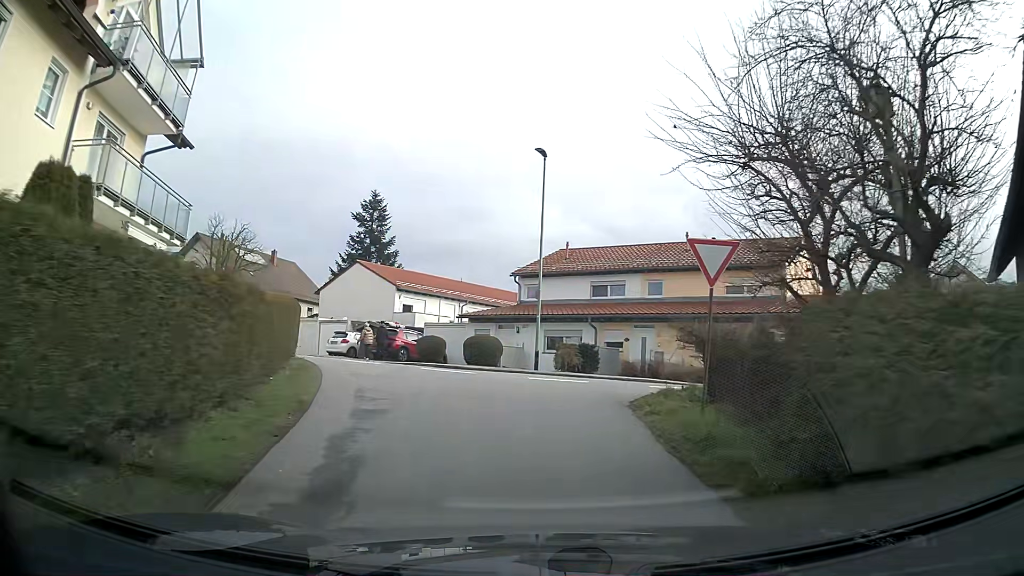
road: residential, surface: asphalt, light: Day
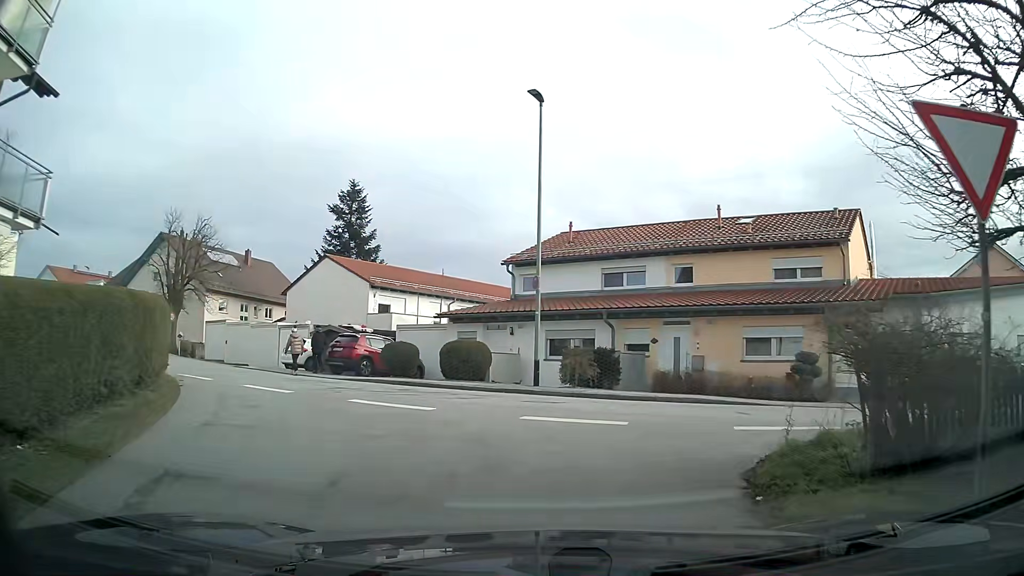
(0.0, +6.5) m; +1°
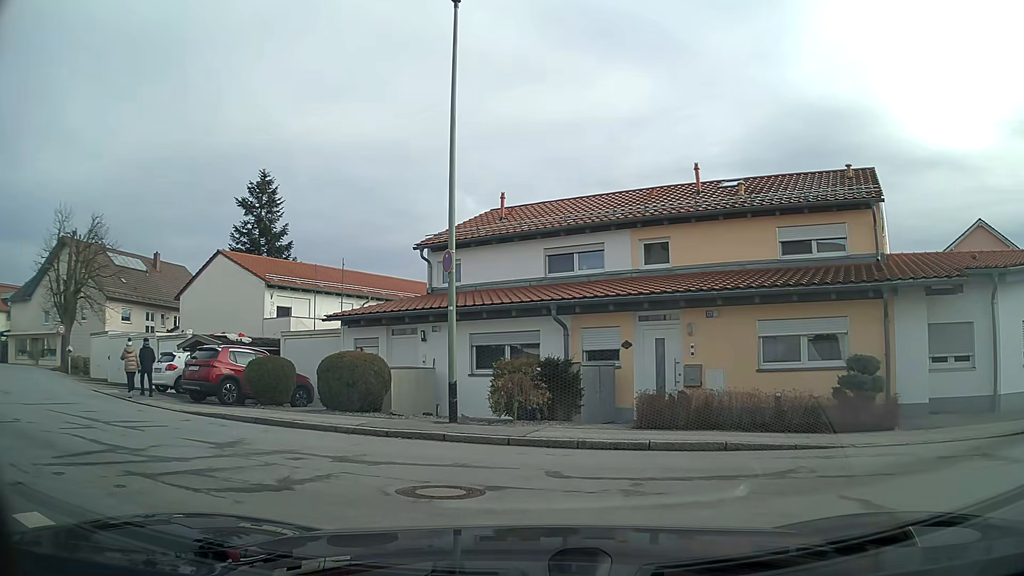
(+0.2, +6.1) m; +3°
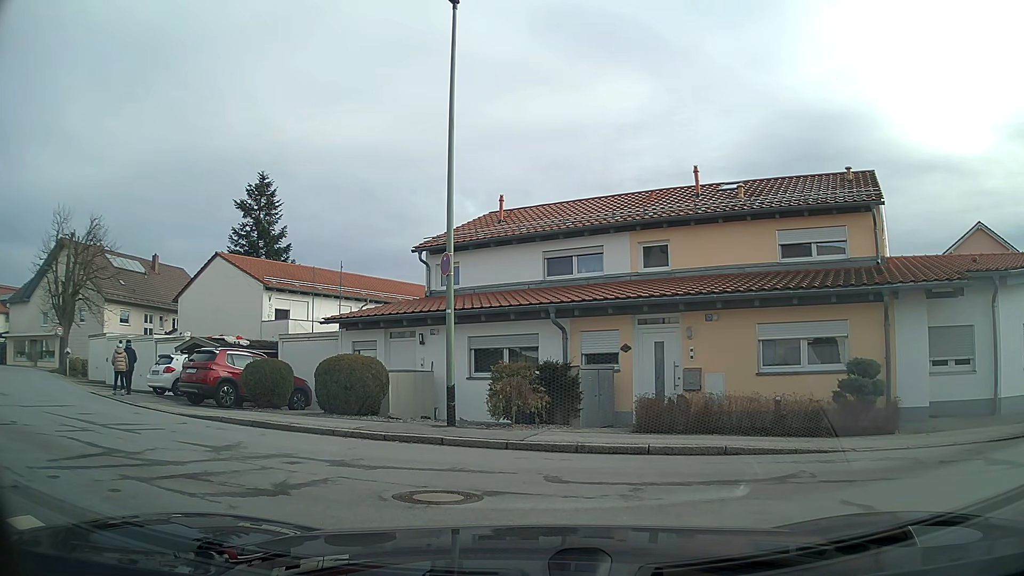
(0.0, +0.2) m; 0°
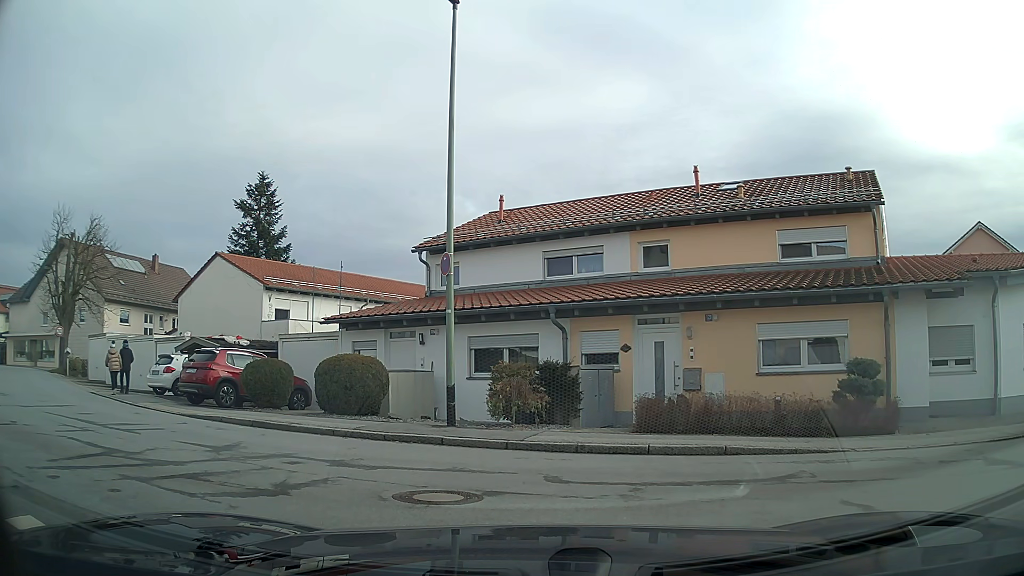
(0.0, 0.0) m; 0°
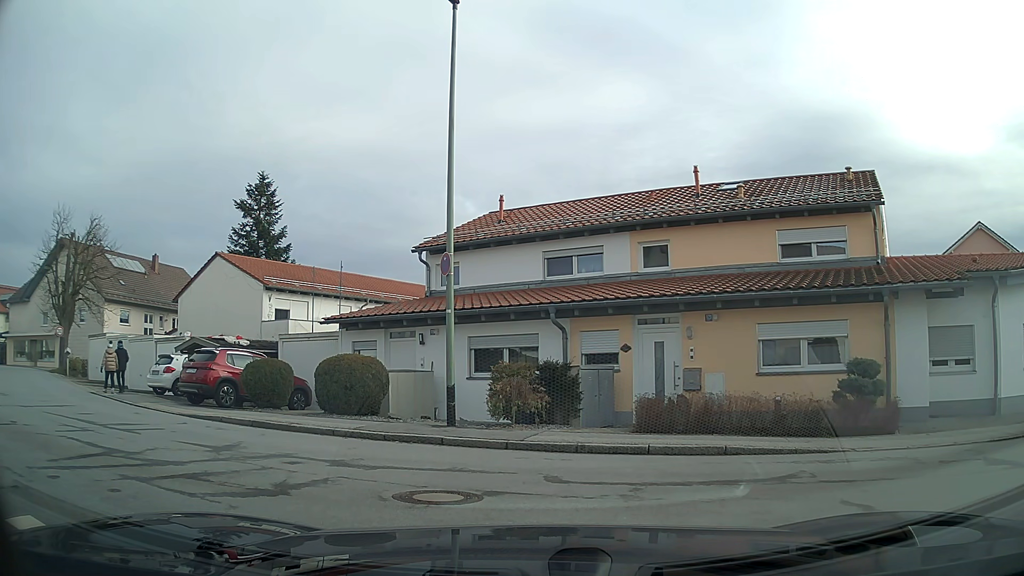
(0.0, 0.0) m; 0°
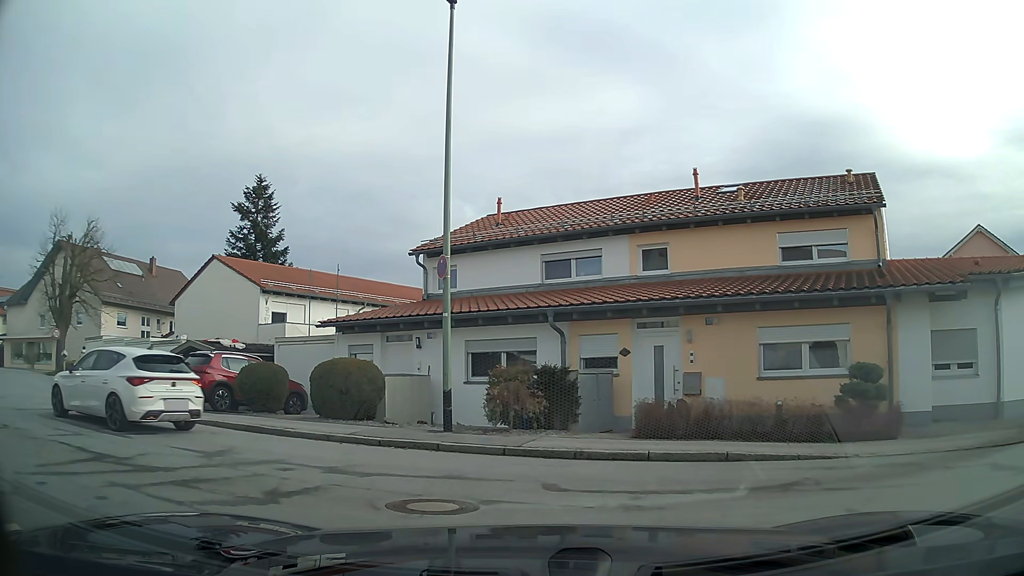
(0.0, +0.2) m; 0°
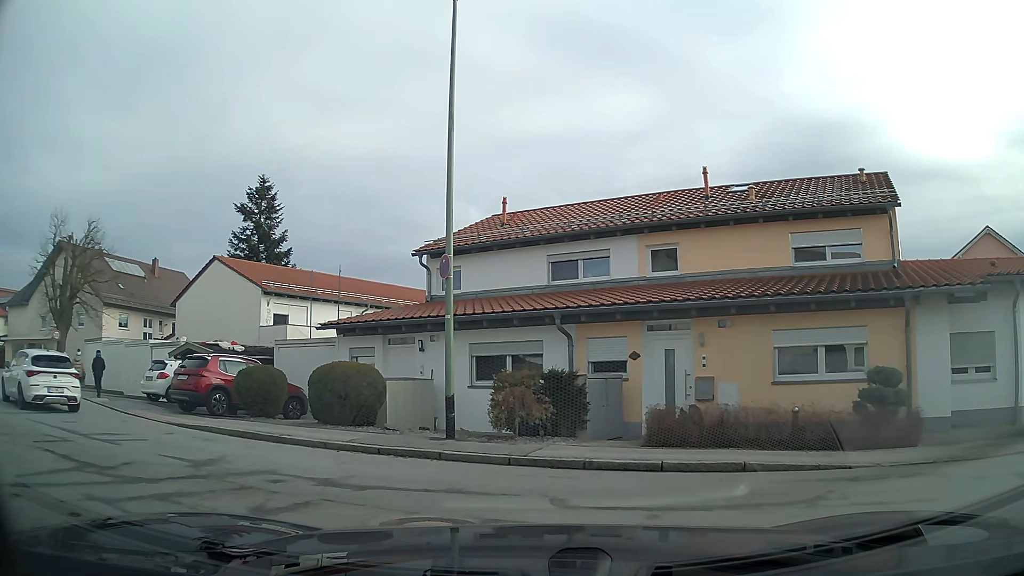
(0.0, +0.6) m; 0°
(-5, +9) (-12, +15) (-20, +21) (-27, +28) (-35, +34) (-43, +40) (-53, +42) (-63, +43) (-73, +44) (-82, +48) m
